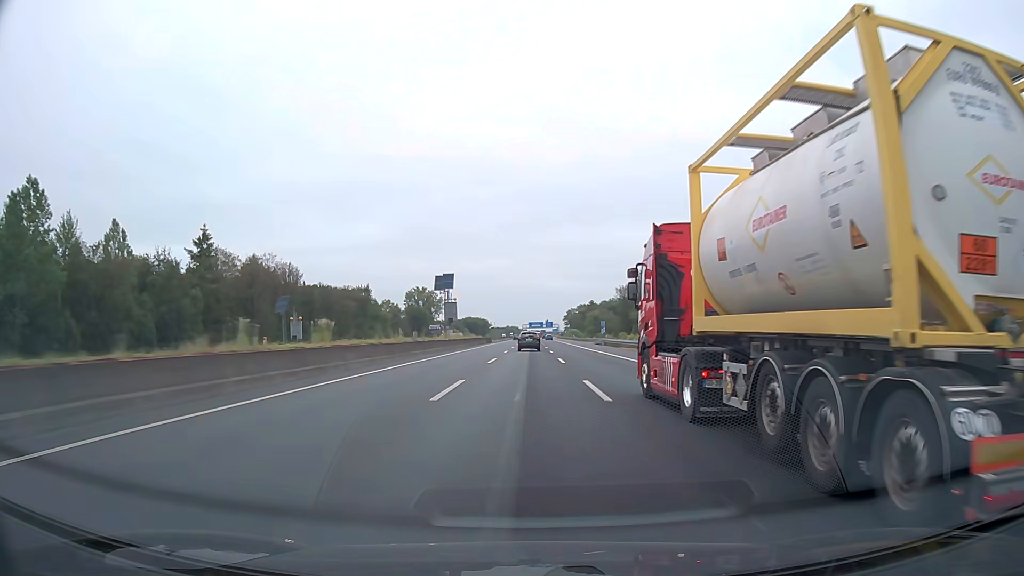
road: motorway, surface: asphalt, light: Day
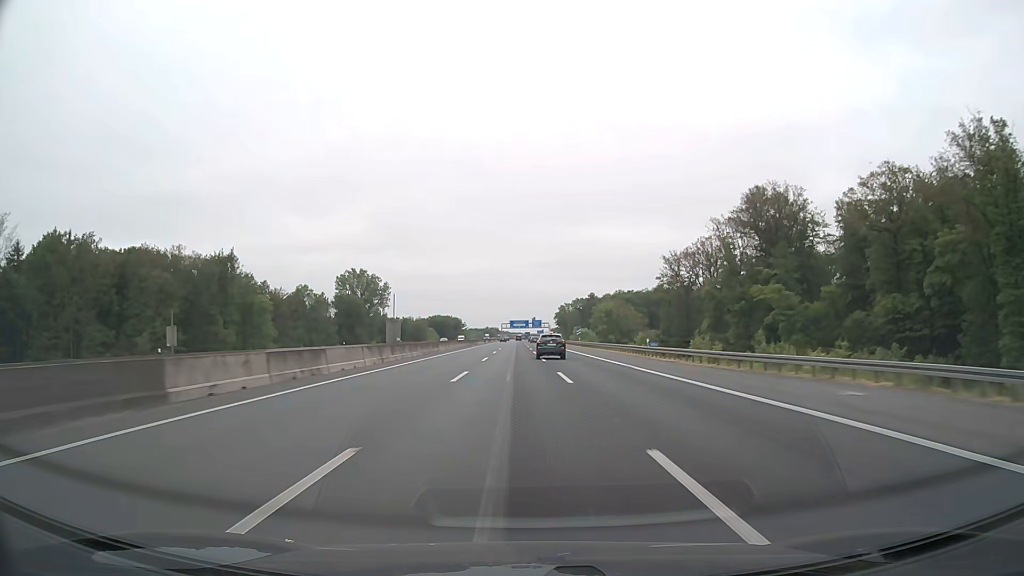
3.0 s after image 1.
(+0.6, +102.7) m; +1°
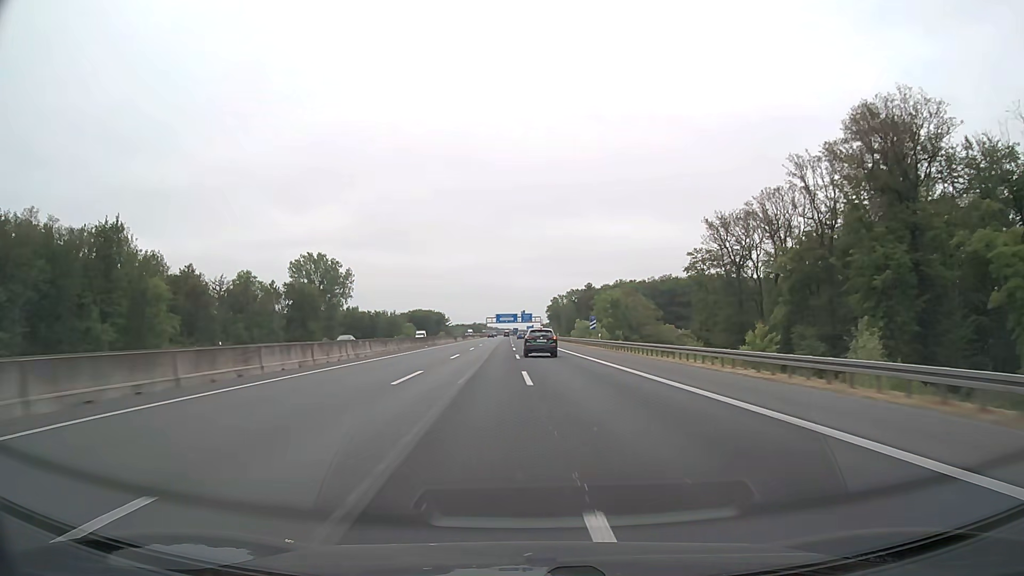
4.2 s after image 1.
(+0.4, +39.4) m; +1°
(0, +10) (0, +20) (0, +30) (0, +40) (0, +50) (0, +60) (0, +70) (0, +80) (0, +90) (0, +100) m
